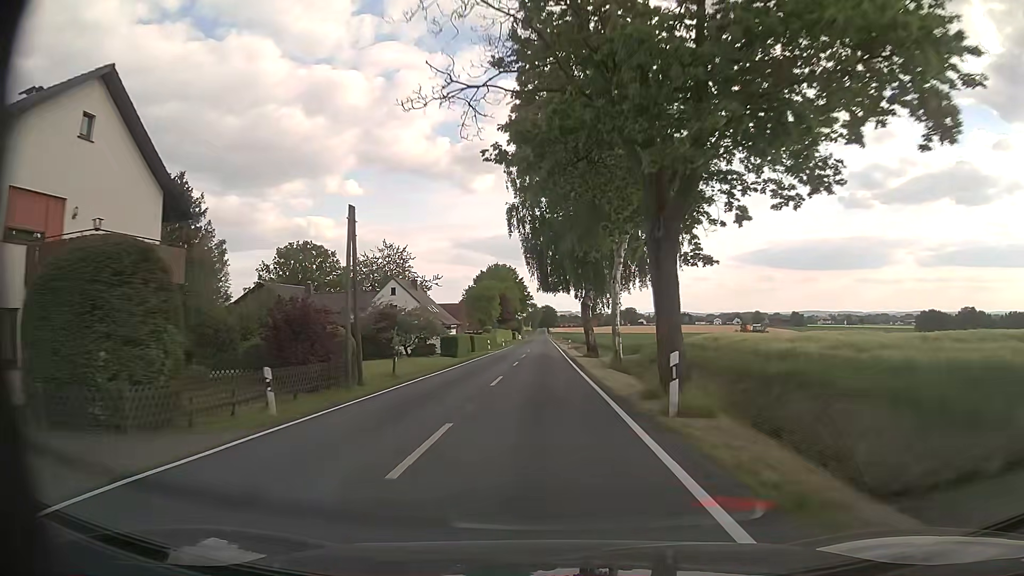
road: tertiary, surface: asphalt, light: Day
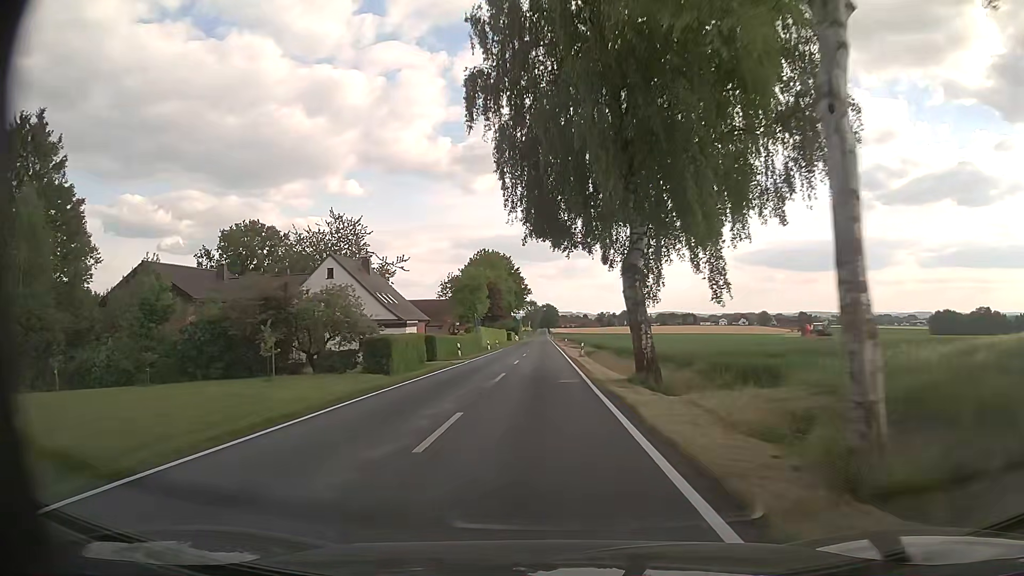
(-0.1, +22.5) m; 0°
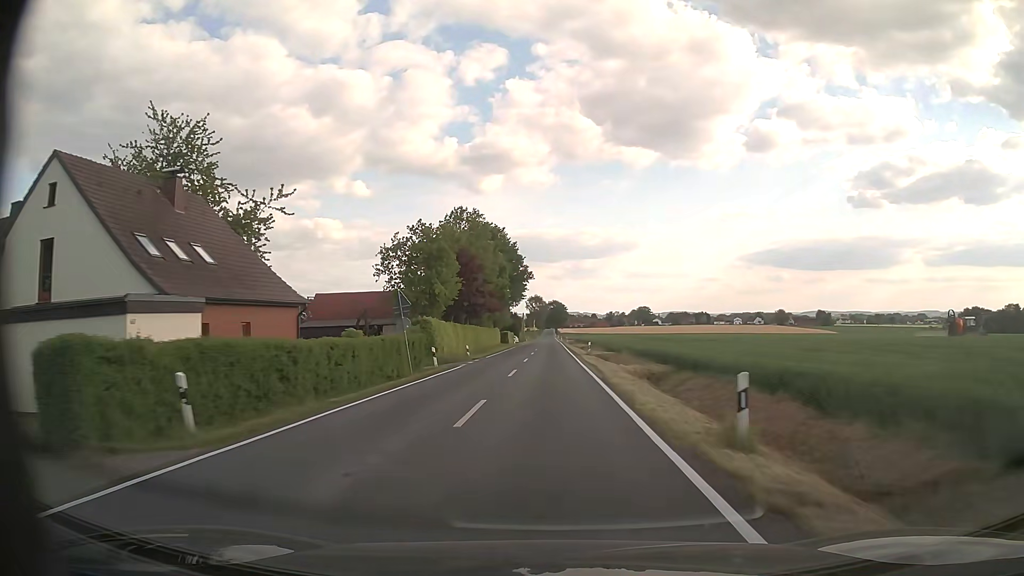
(-0.3, +33.8) m; -1°
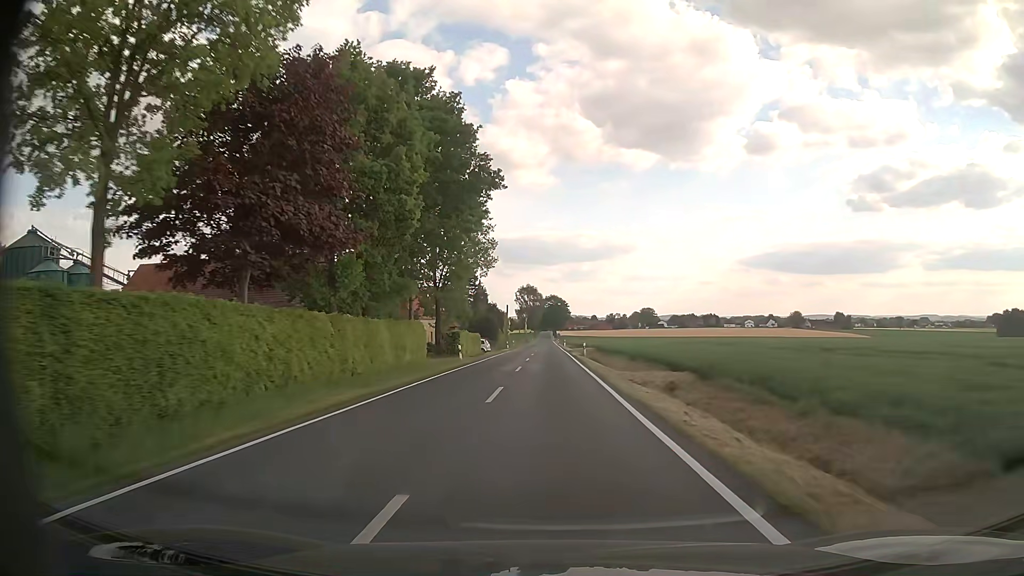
(+0.3, +56.3) m; 0°
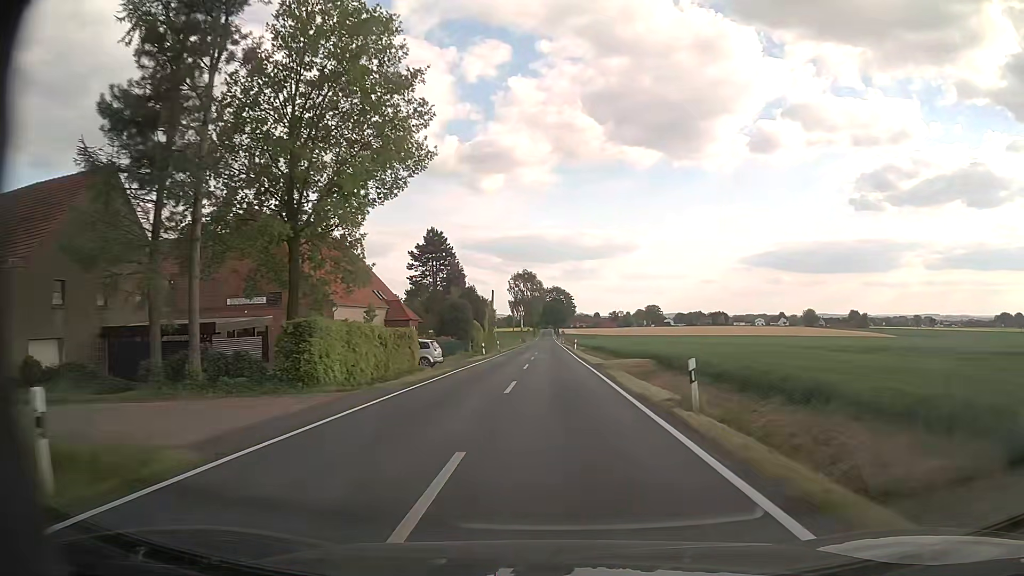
(-0.2, +33.8) m; 0°
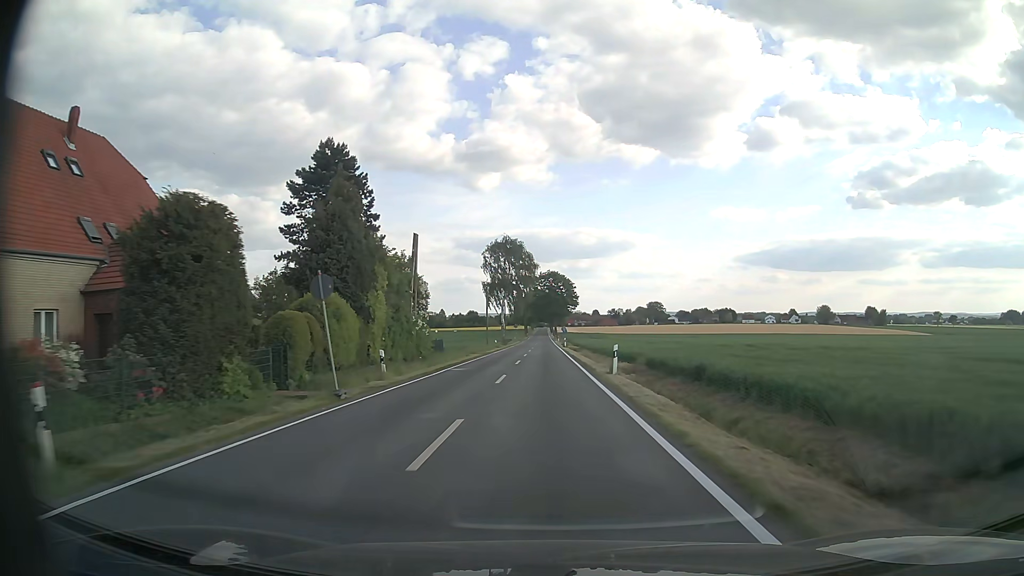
(+0.3, +45.0) m; 0°
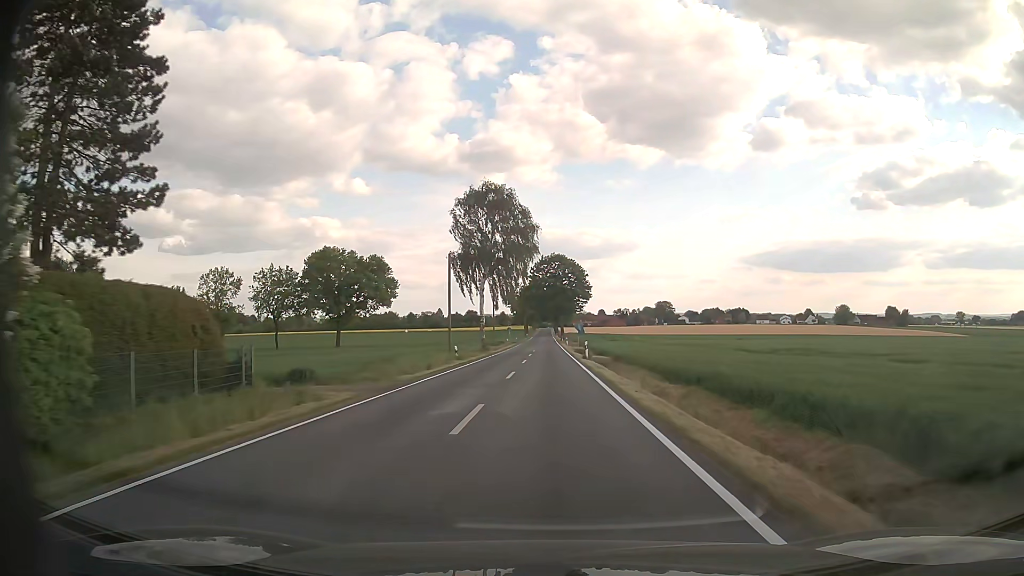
(-0.1, +33.8) m; 0°
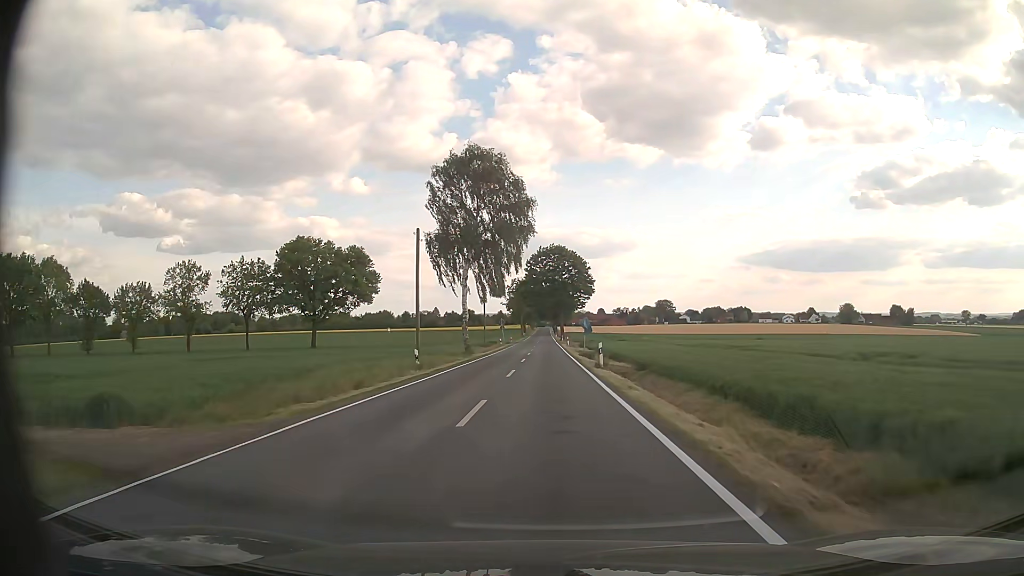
(0.0, +11.3) m; 0°
(0, +10) (0, +20) (0, +30) (0, +40) (0, +50) (0, +60) (0, +70) (0, +80) (0, +90) (0, +100) m
